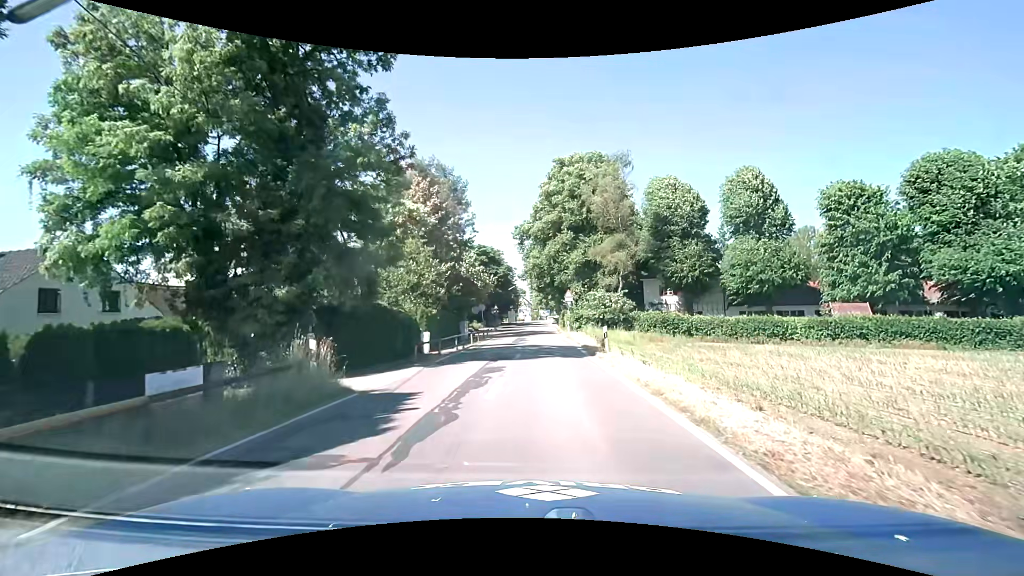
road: tertiary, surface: asphalt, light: Day
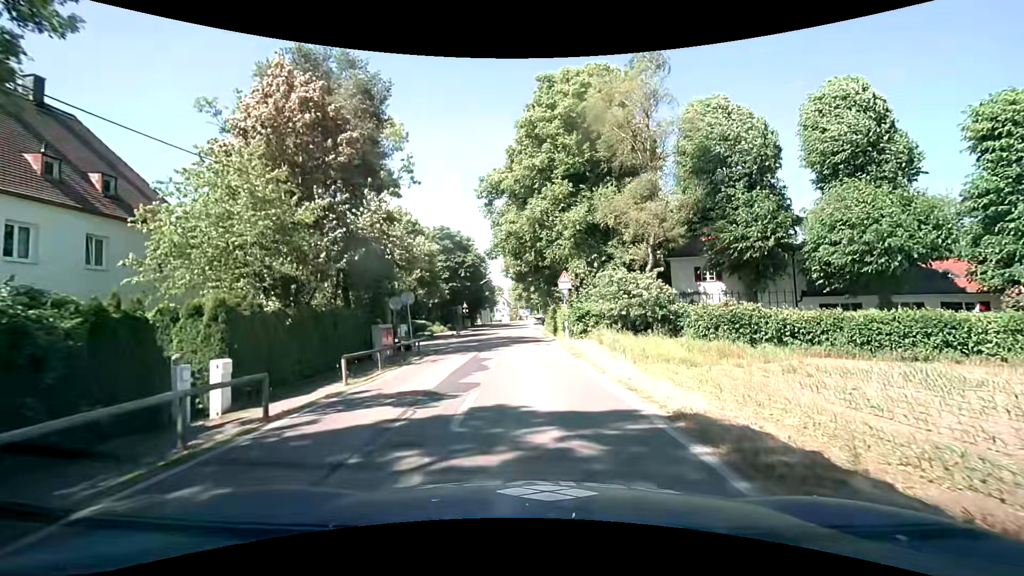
(+0.4, +19.1) m; +2°
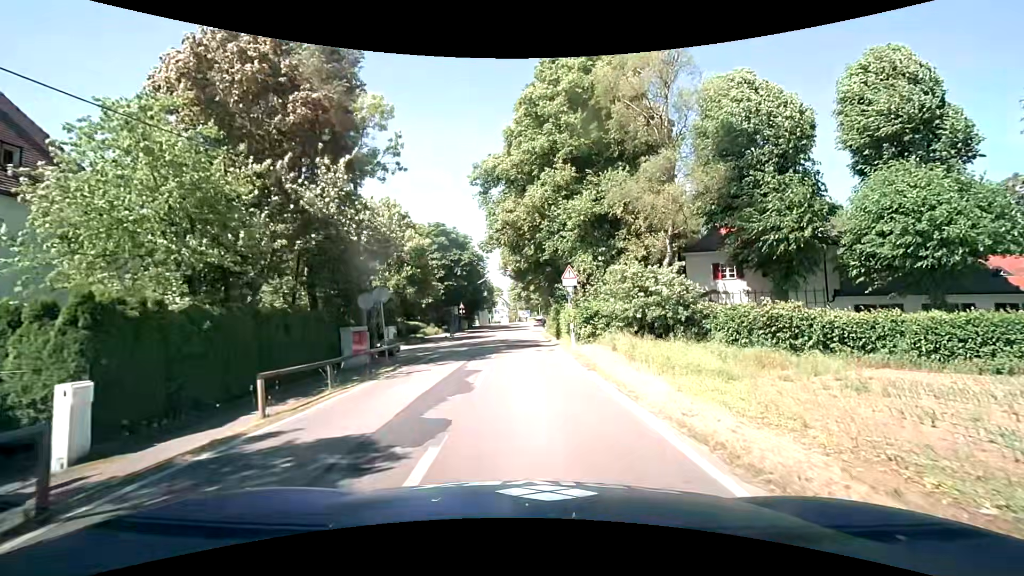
(0.0, +3.8) m; -1°
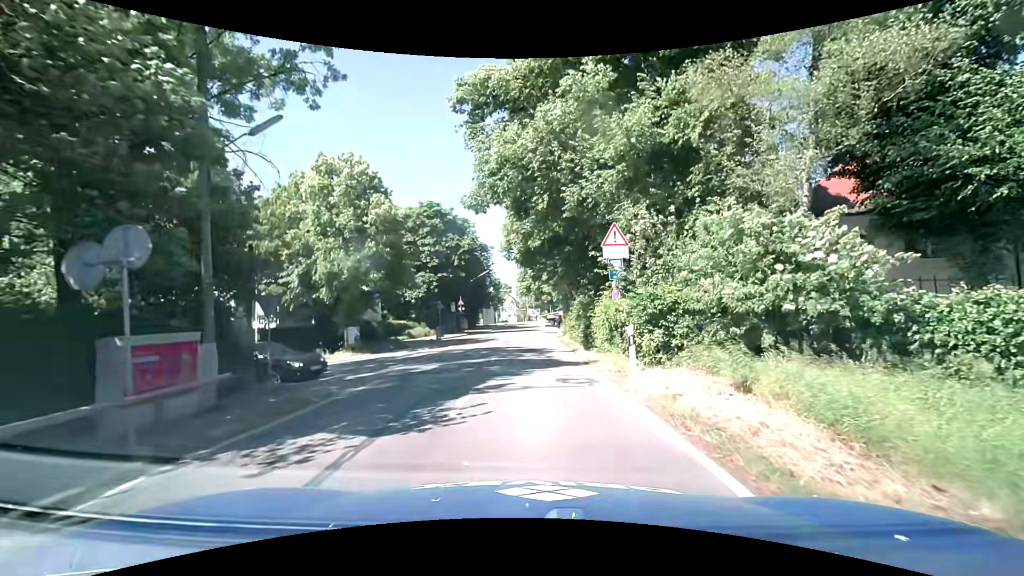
(0.0, +11.6) m; -1°
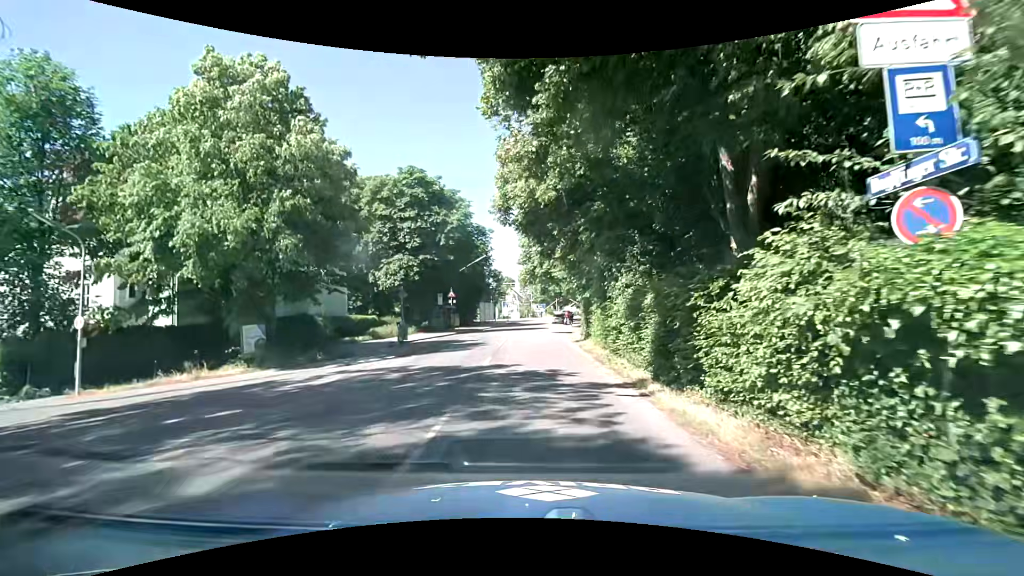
(0.0, +11.6) m; +1°
